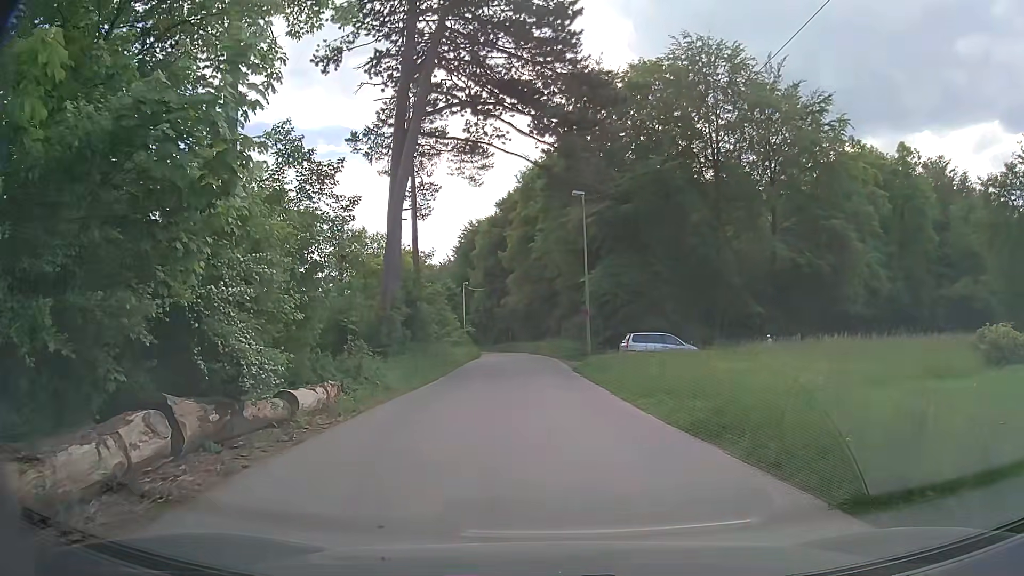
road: residential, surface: asphalt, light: Day
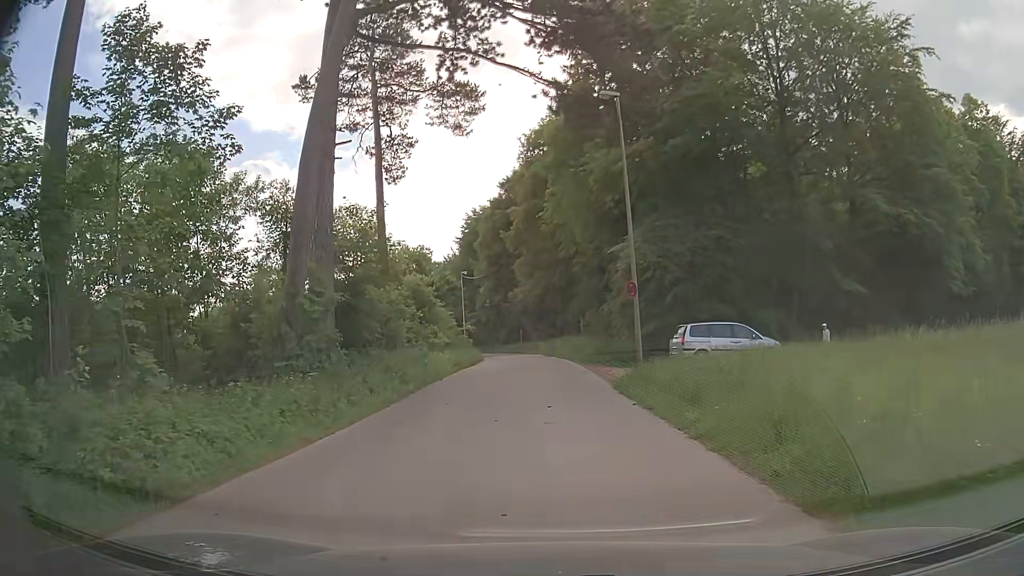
(-0.3, +12.0) m; -2°
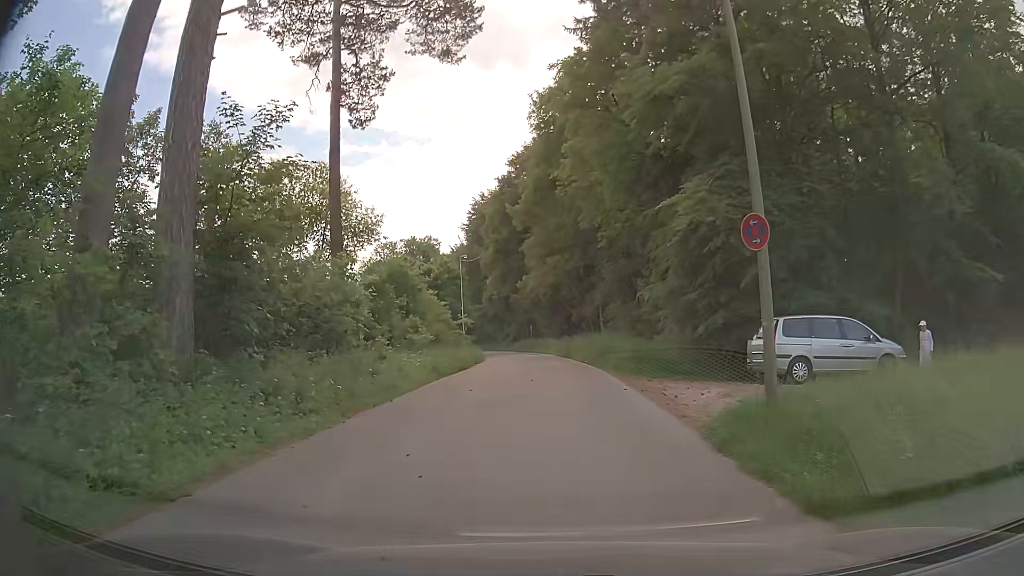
(-0.1, +9.3) m; -2°
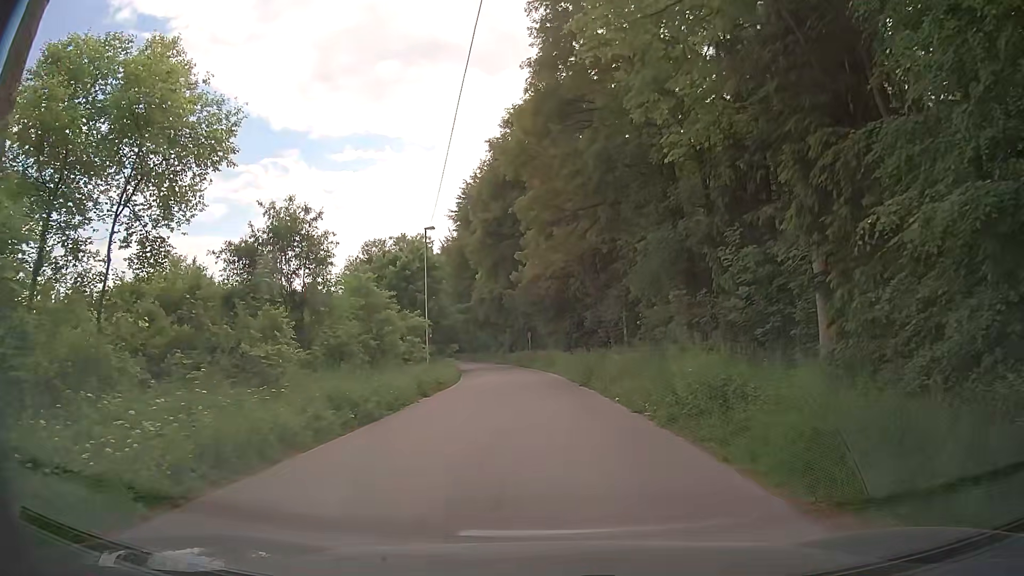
(0.0, +16.2) m; 0°
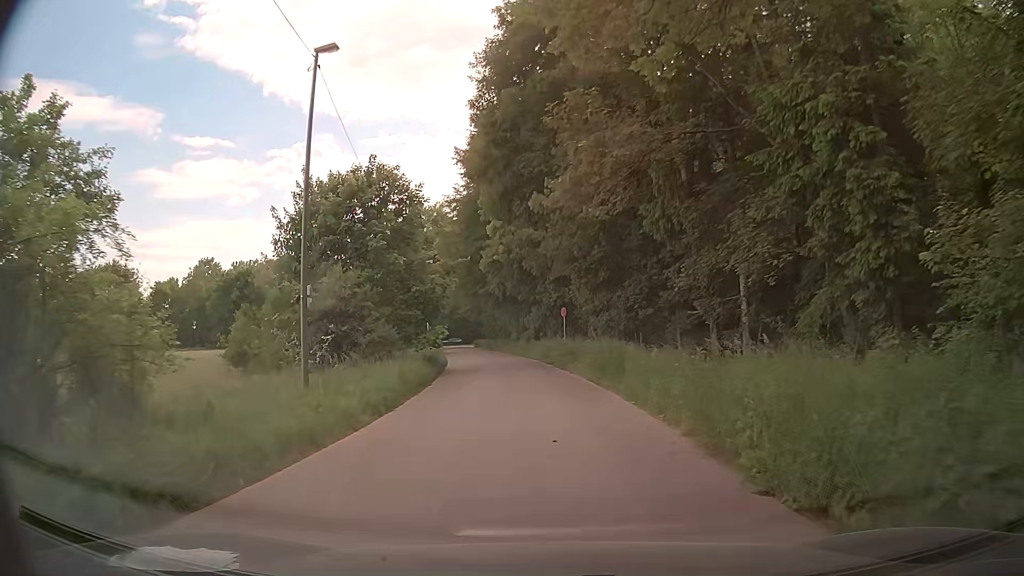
(-0.1, +20.8) m; -1°
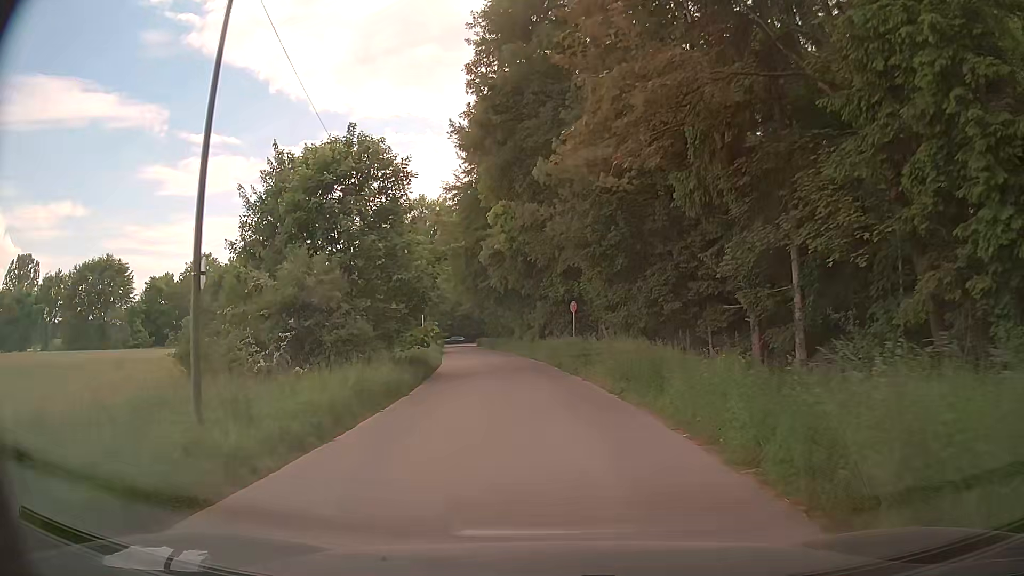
(-0.1, +4.5) m; -1°
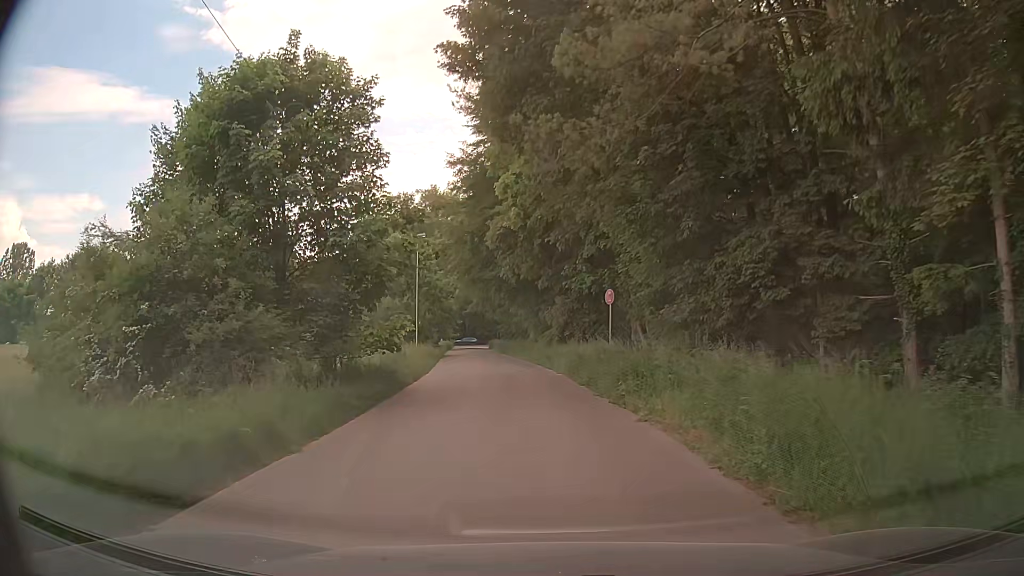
(-0.1, +8.8) m; -2°
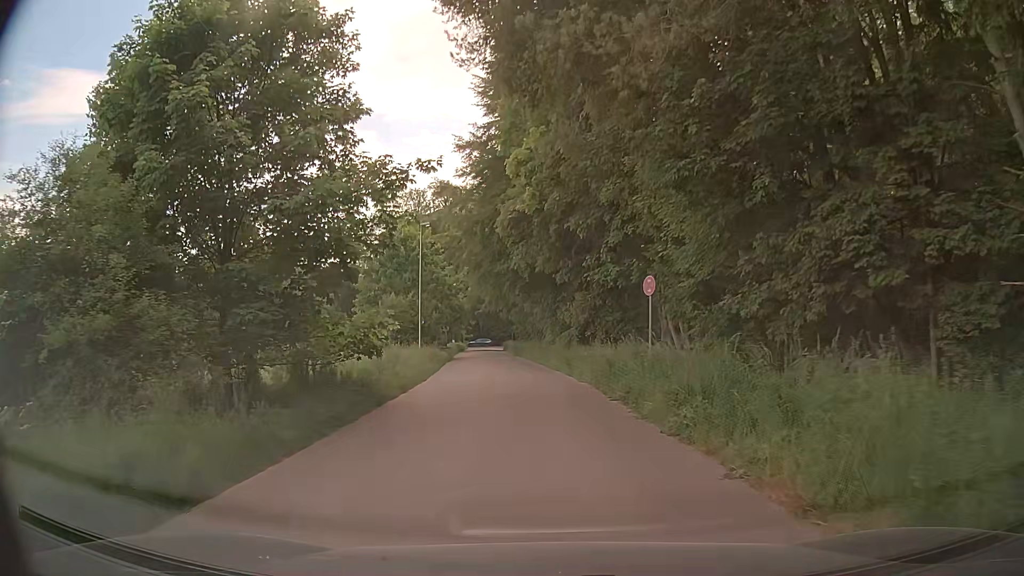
(0.0, +4.3) m; 0°
(0, +10) (-1, +20) (-2, +30) (-3, +40) (-4, +50) (-6, +60) (-7, +70) (-8, +80) (-9, +89) (-10, +99) m
